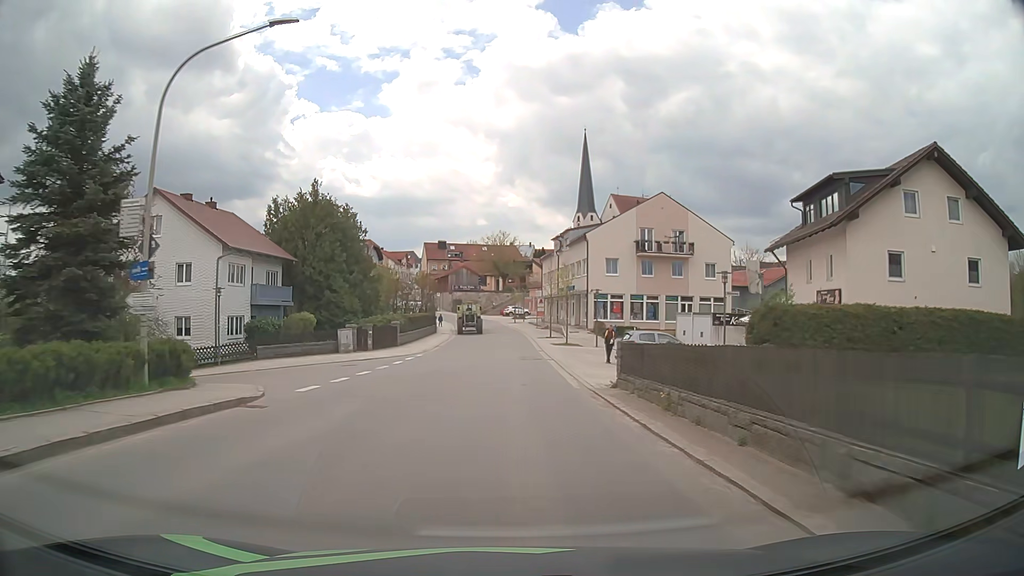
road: tertiary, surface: asphalt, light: Day
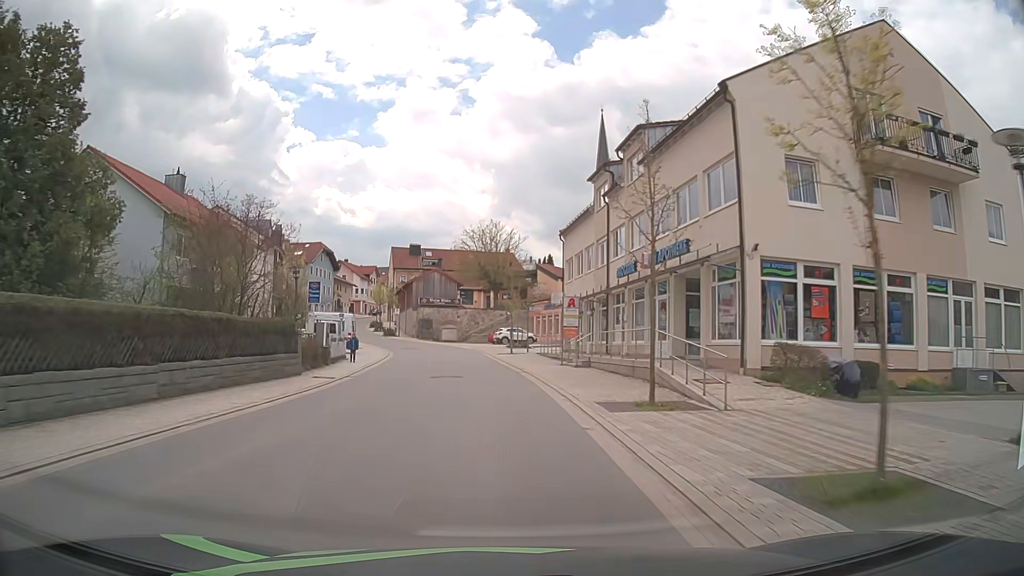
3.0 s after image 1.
(+0.5, +39.7) m; +1°
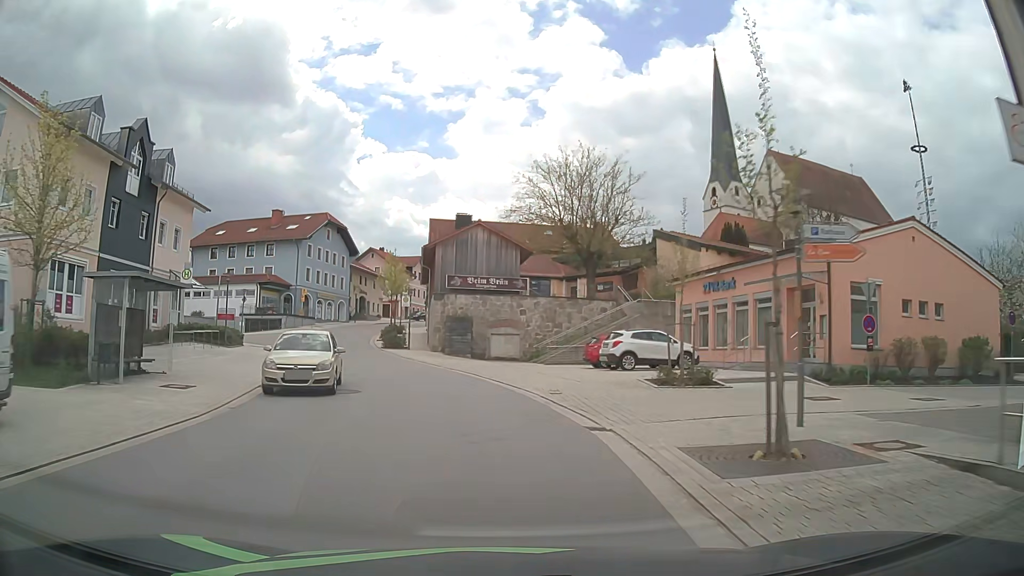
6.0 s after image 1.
(-2.1, +37.8) m; -6°
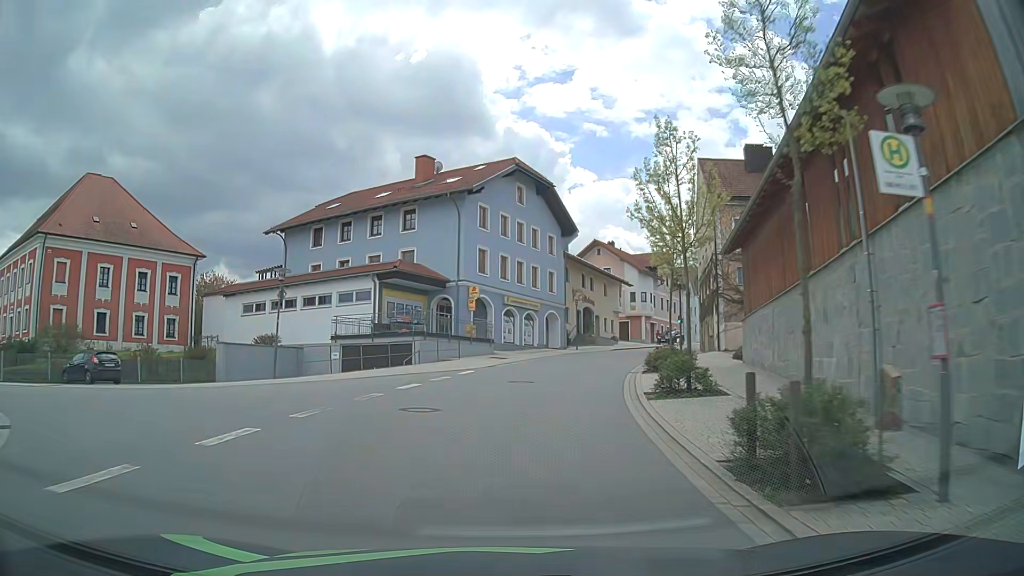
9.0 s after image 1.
(-7.7, +35.7) m; -20°
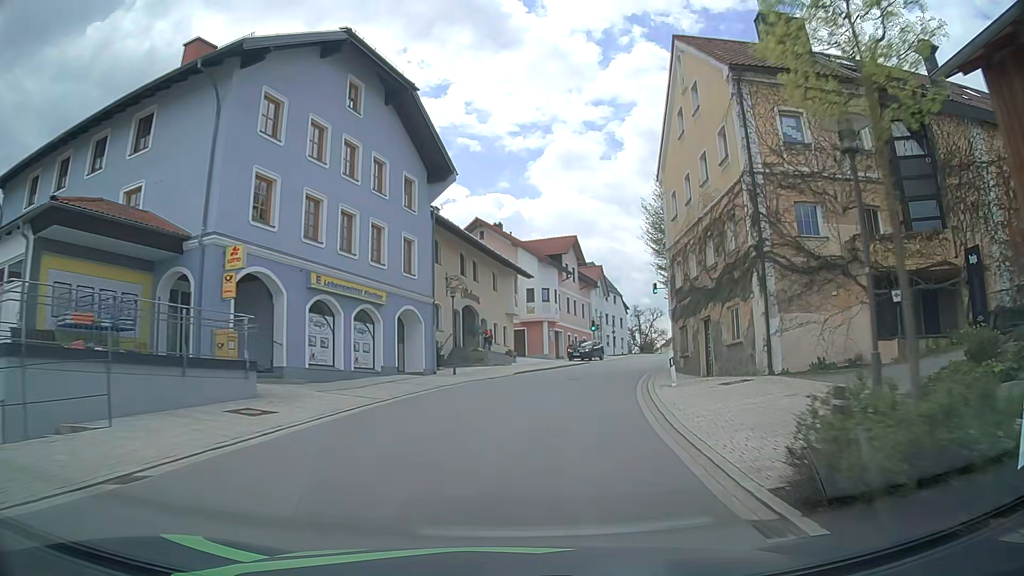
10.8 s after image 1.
(+1.8, +21.4) m; +10°
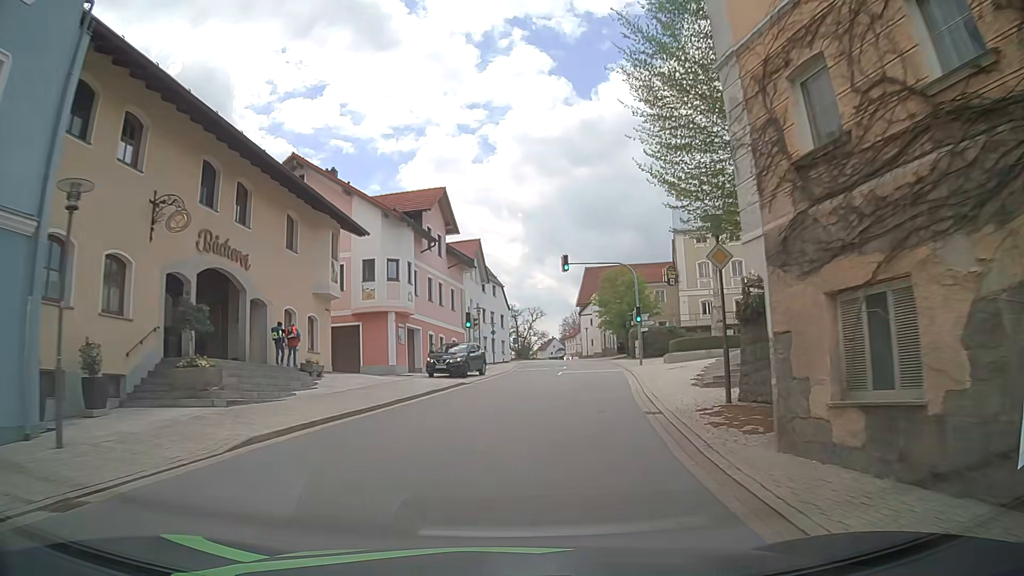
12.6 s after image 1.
(+2.1, +20.3) m; +10°
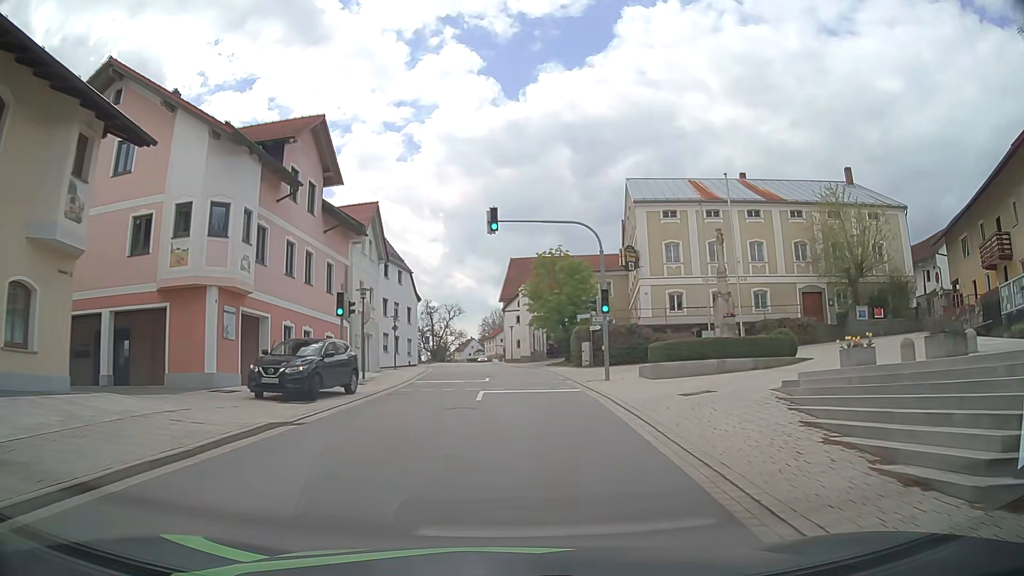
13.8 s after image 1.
(+1.0, +13.2) m; +8°
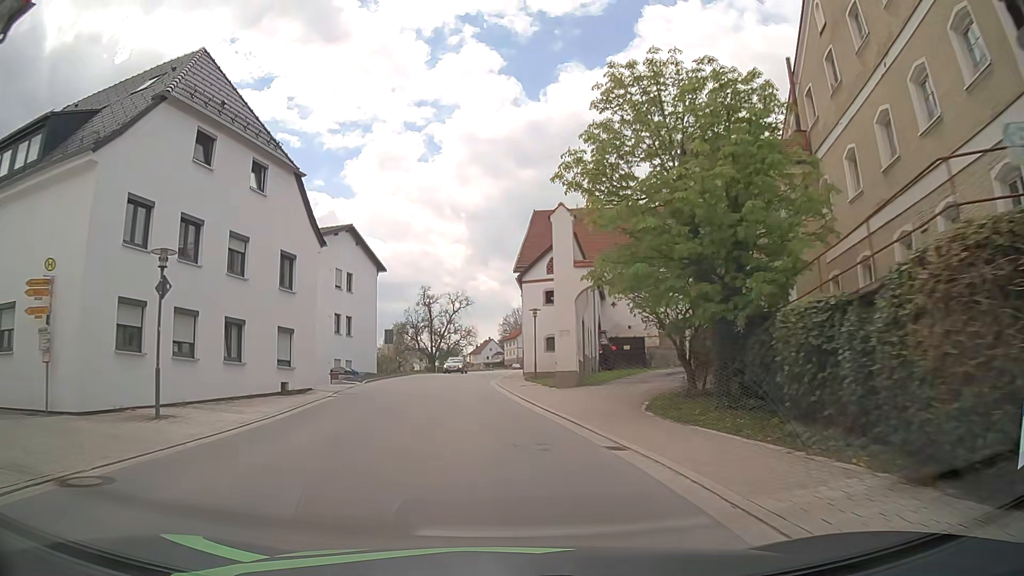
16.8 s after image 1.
(+0.7, +34.2) m; -1°
